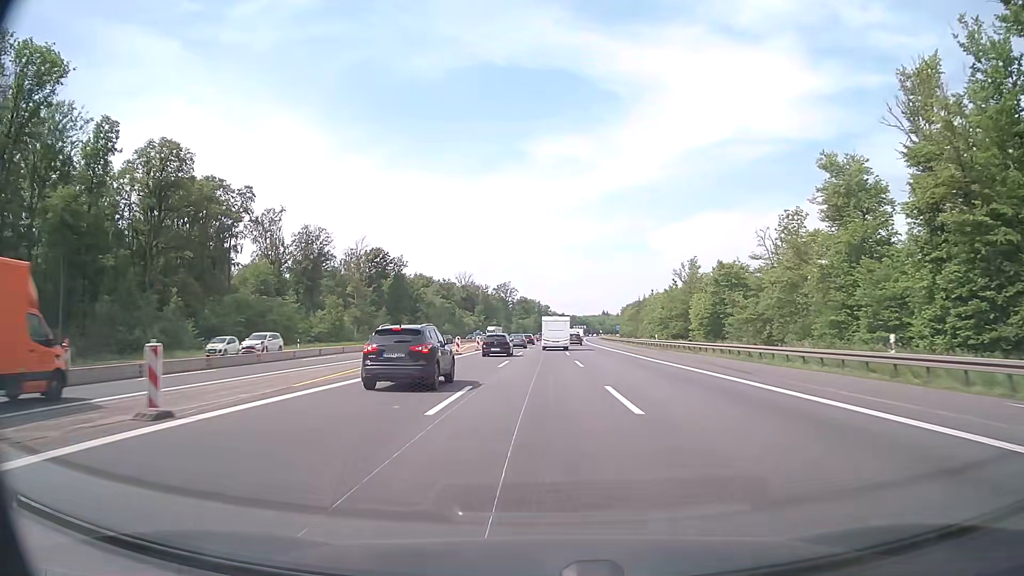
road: motorway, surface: asphalt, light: Day
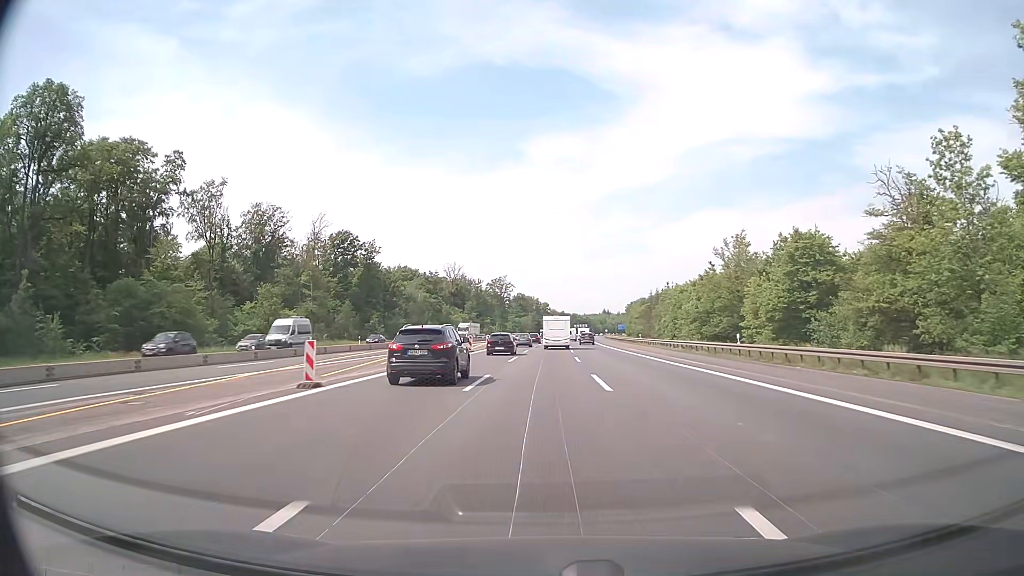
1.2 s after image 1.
(+0.1, +29.2) m; 0°
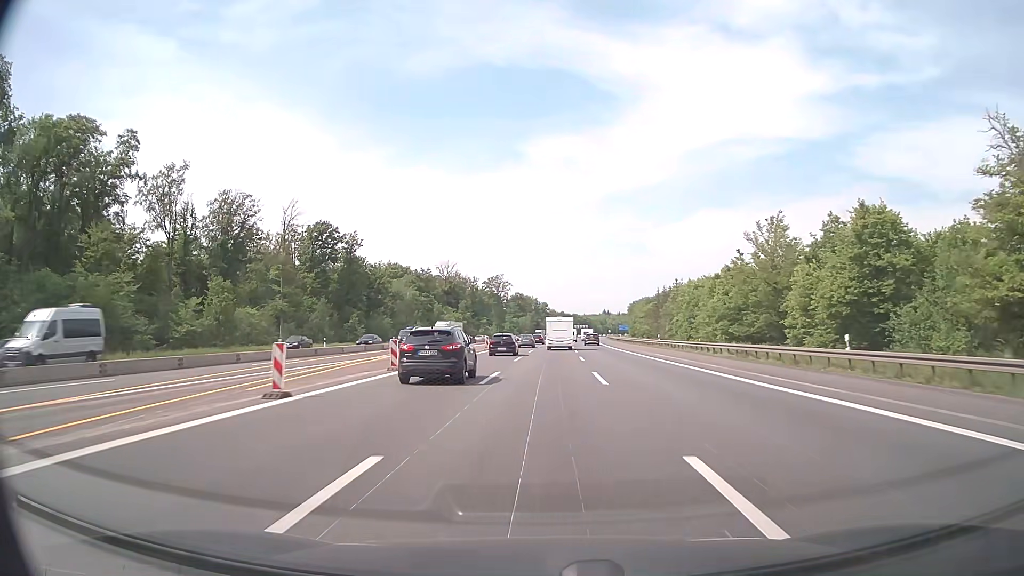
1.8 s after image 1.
(0.0, +14.6) m; 0°
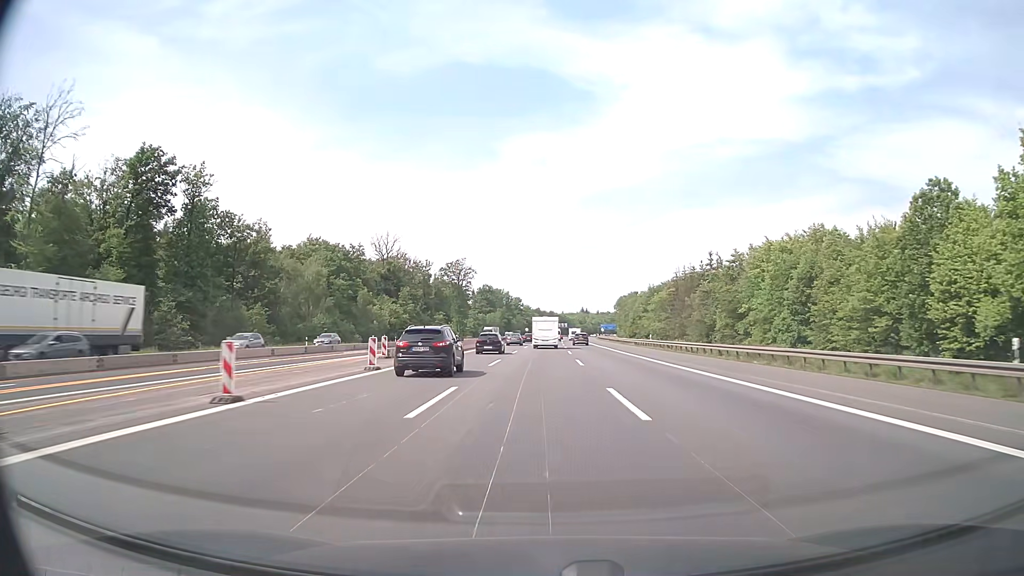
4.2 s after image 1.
(+1.0, +58.9) m; +2°
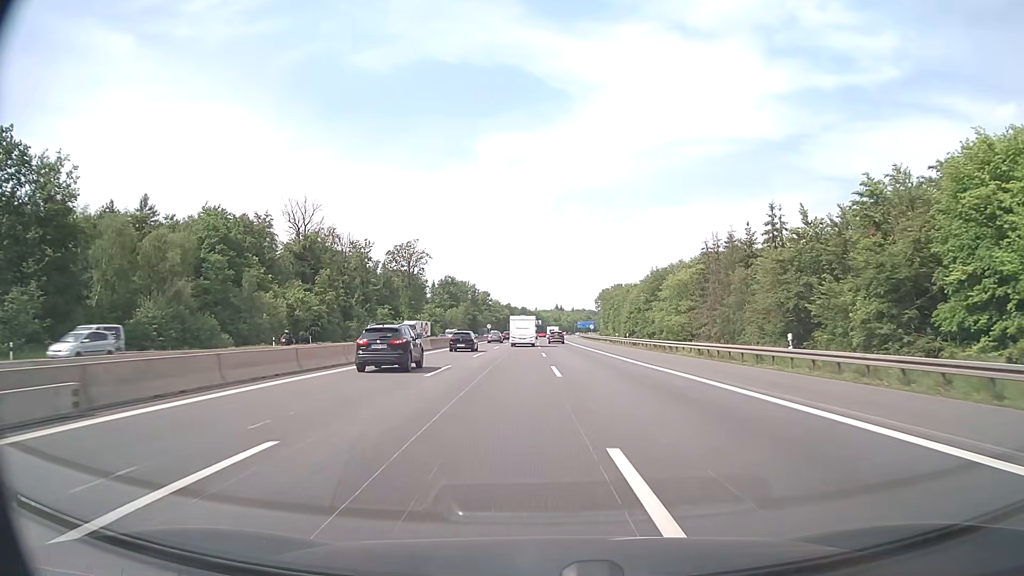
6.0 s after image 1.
(+0.8, +44.8) m; +2°
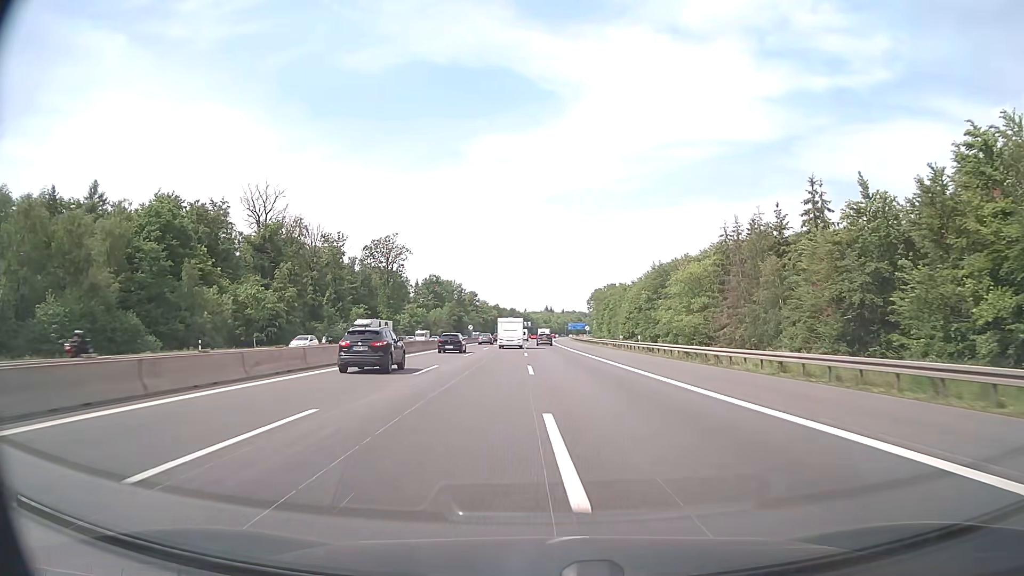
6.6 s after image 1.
(+0.1, +15.0) m; +1°
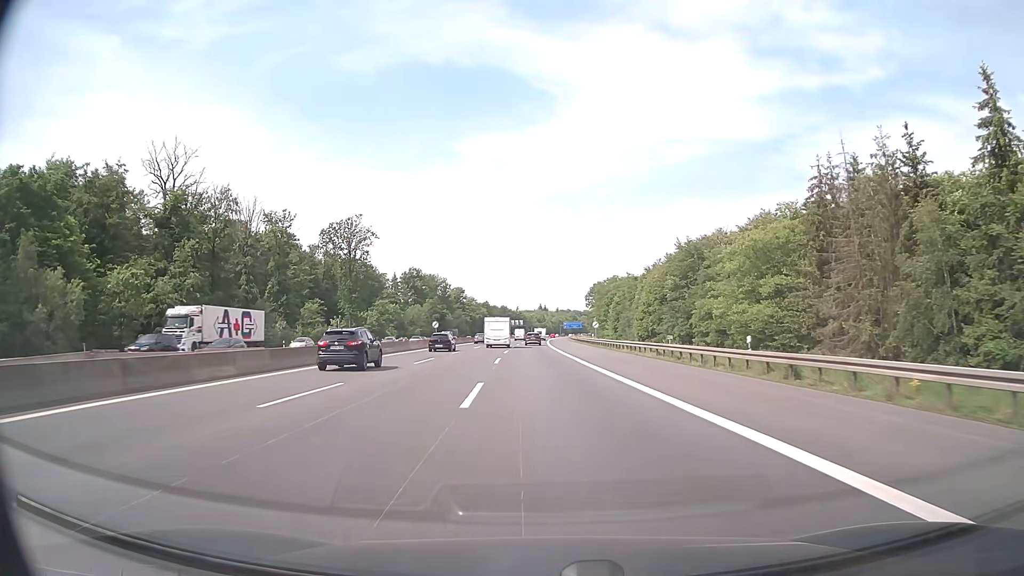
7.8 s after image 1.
(+0.4, +30.1) m; +1°
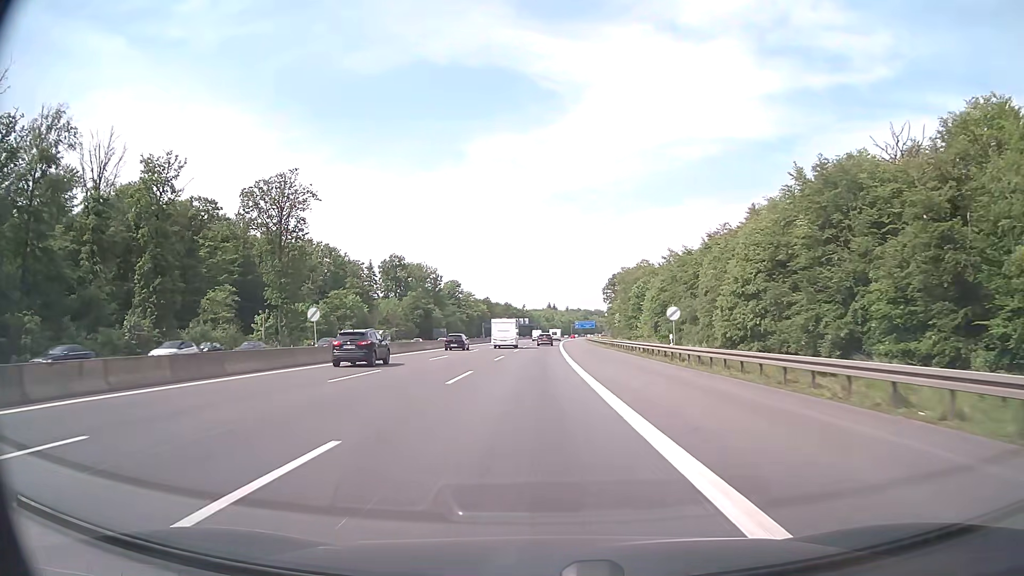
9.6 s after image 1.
(-0.2, +45.4) m; -1°
